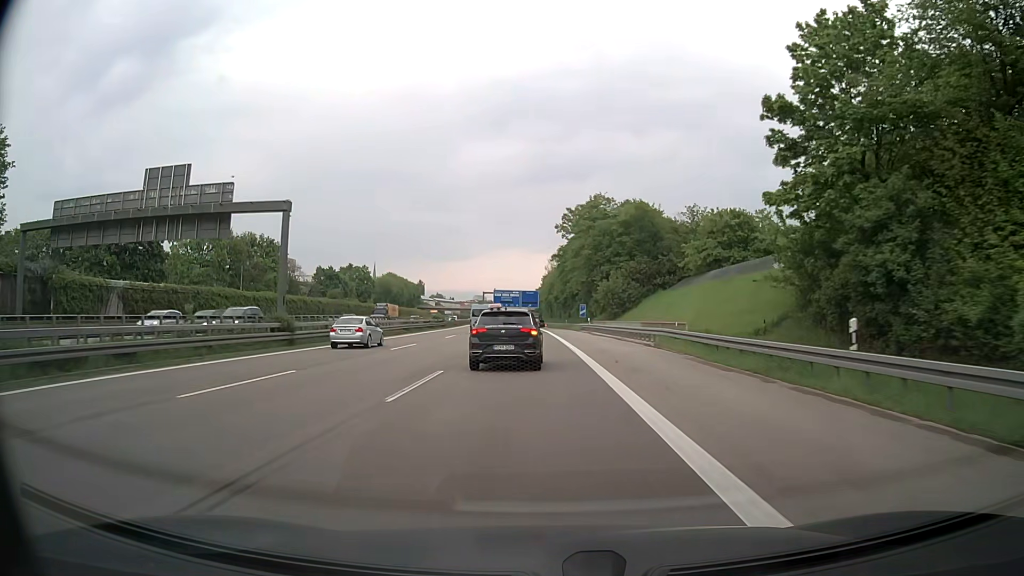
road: motorway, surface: asphalt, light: Day
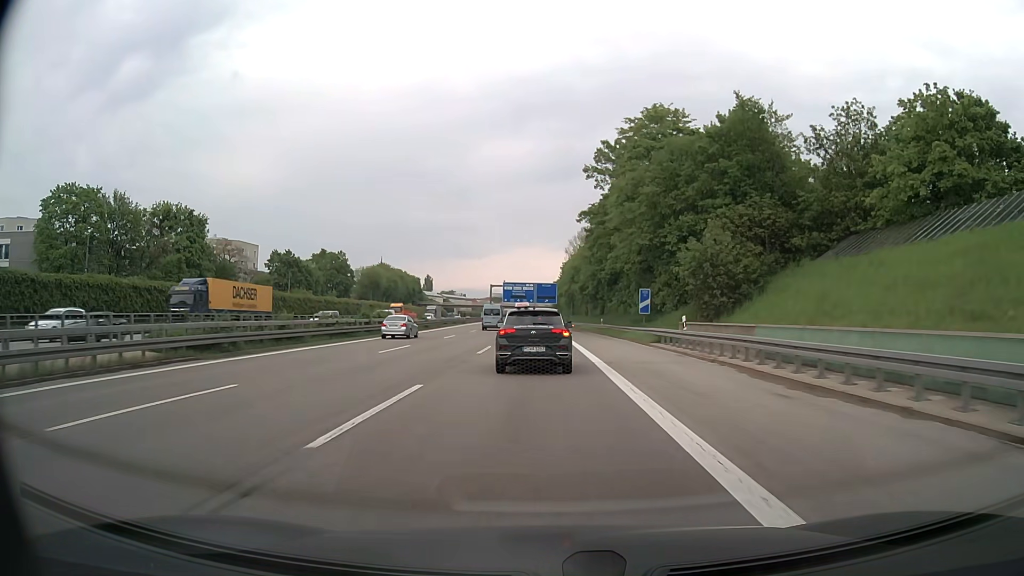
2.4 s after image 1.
(-0.5, +40.0) m; -2°
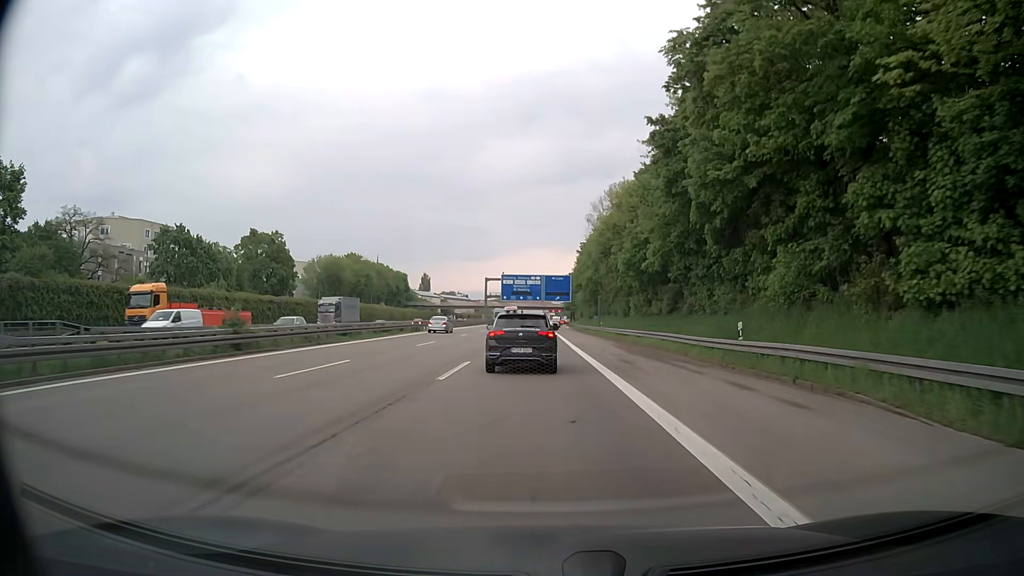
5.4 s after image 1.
(-0.3, +45.9) m; 0°
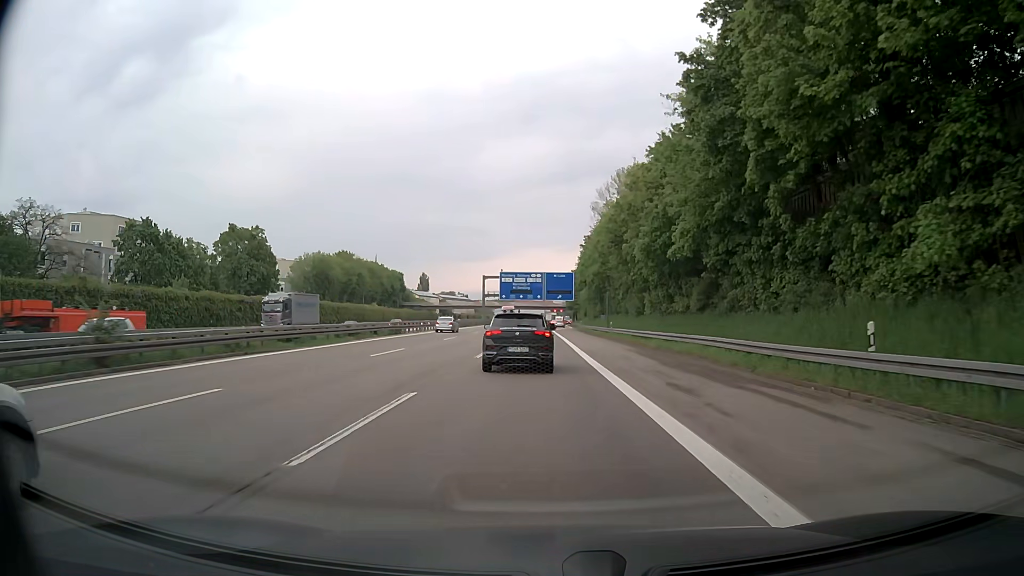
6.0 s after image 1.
(0.0, +9.1) m; 0°
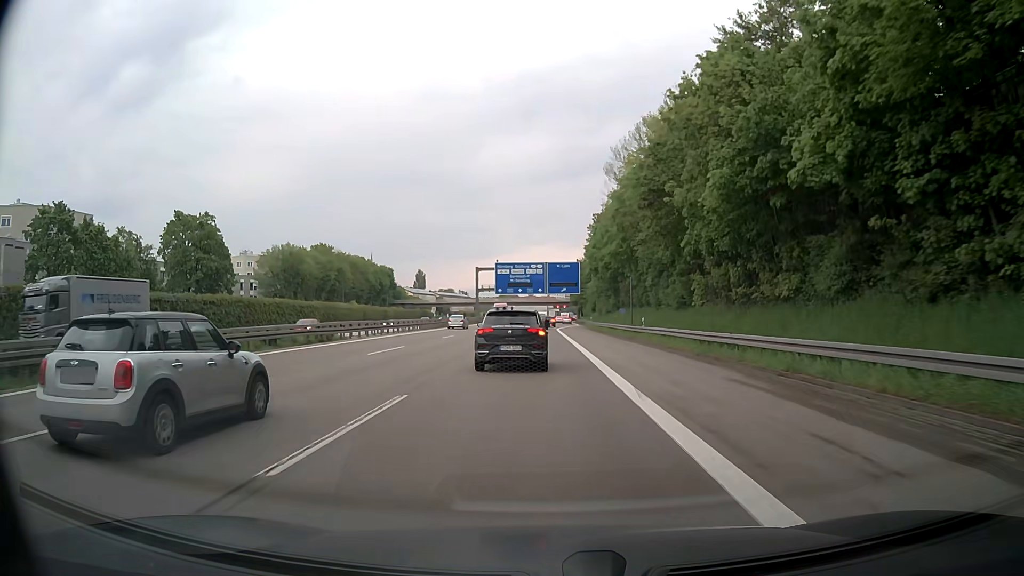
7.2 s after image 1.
(-0.1, +18.6) m; -1°
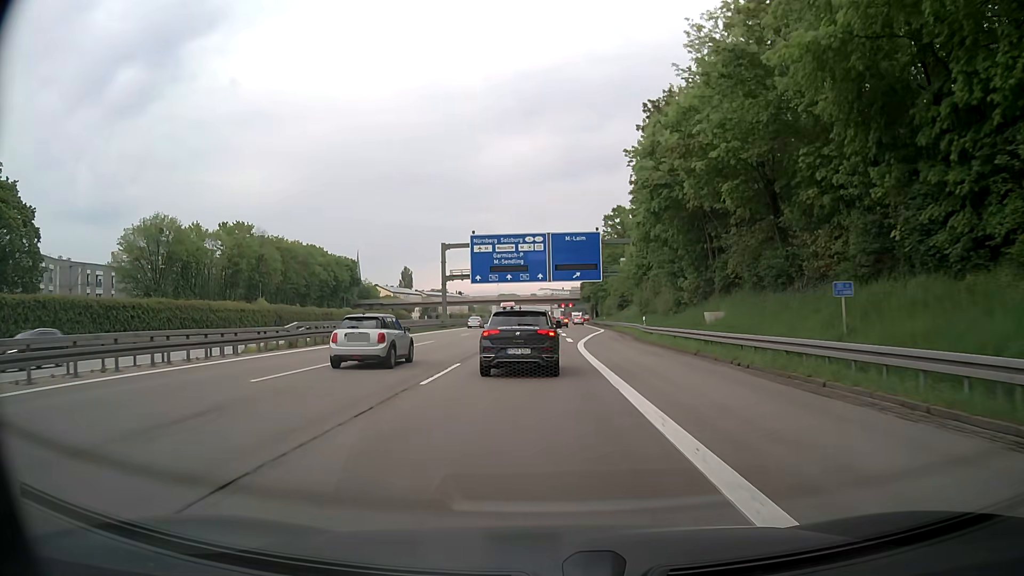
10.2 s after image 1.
(-0.1, +46.3) m; 0°
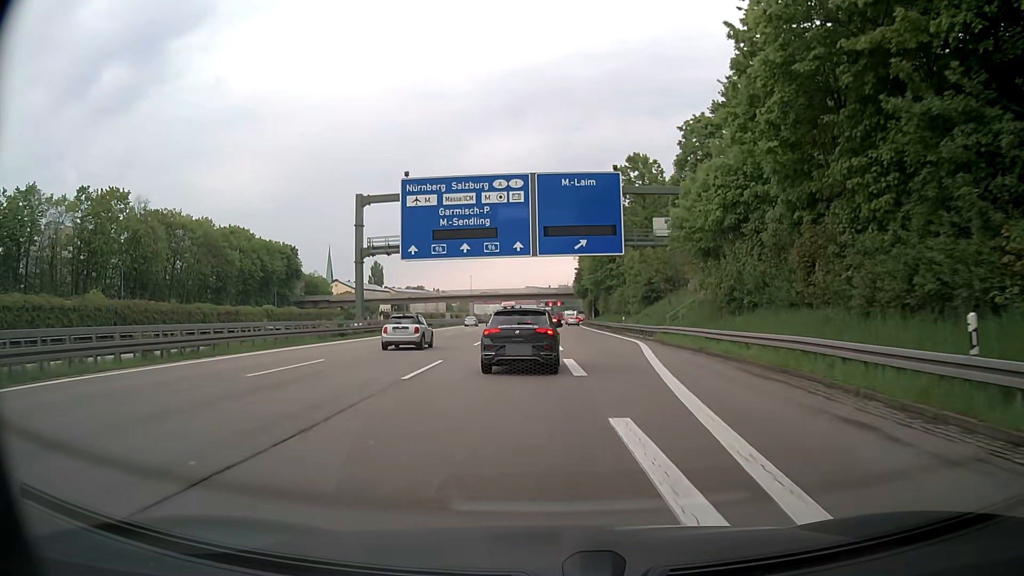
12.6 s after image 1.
(+0.2, +35.0) m; +1°
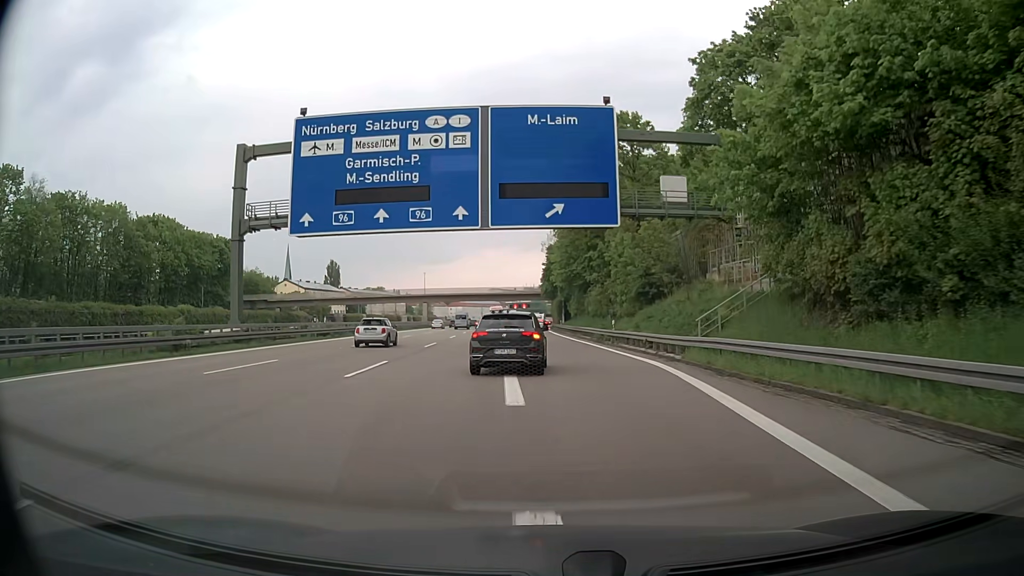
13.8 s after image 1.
(+0.5, +16.7) m; +3°
(0, +10) (0, +20) (0, +30) (0, +40) (0, +50) (0, +60) (-1, +70) (-1, +80) (-1, +90) (-2, +100) m
